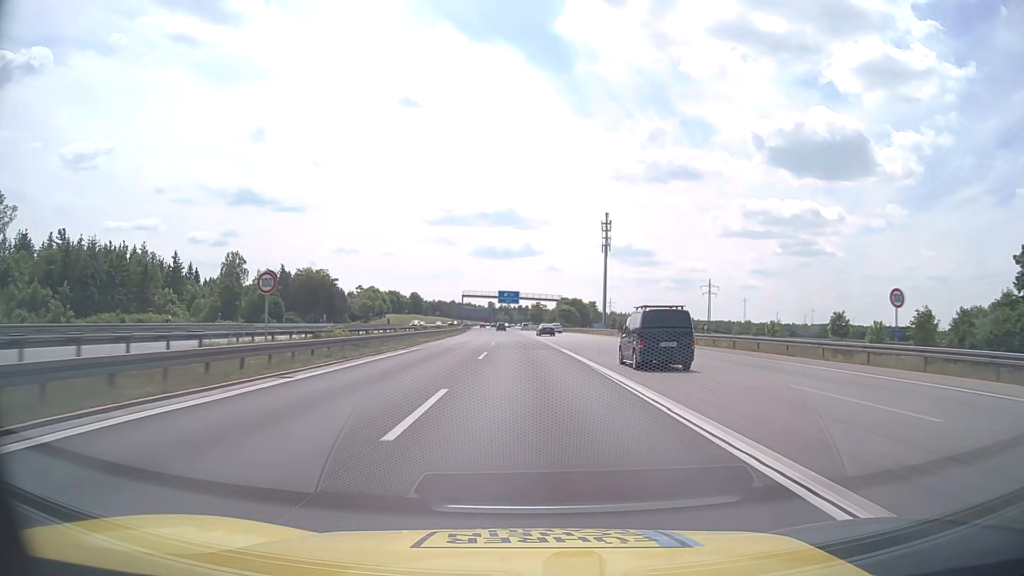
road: motorway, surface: asphalt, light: Day
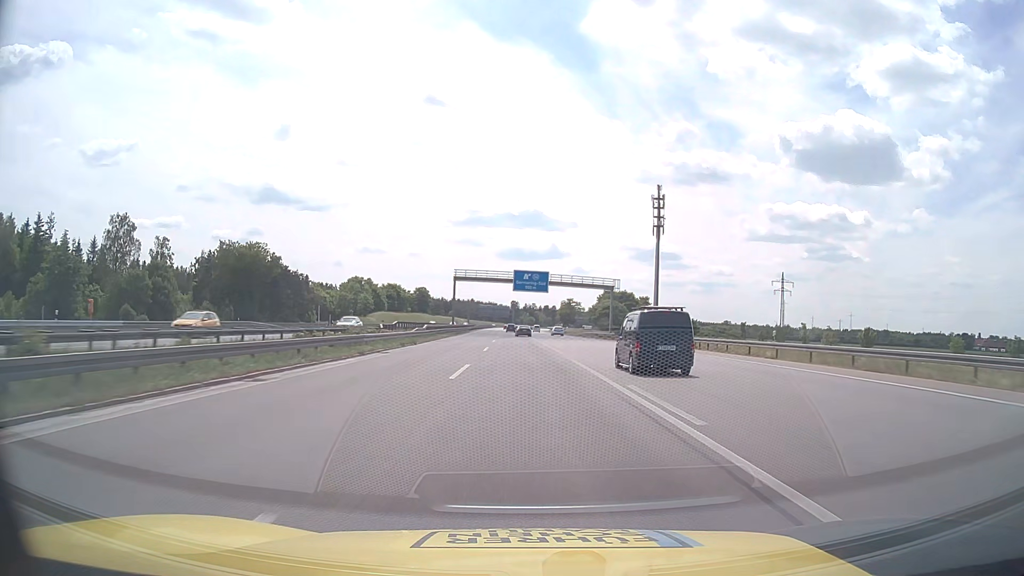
(-1.2, +63.4) m; -2°
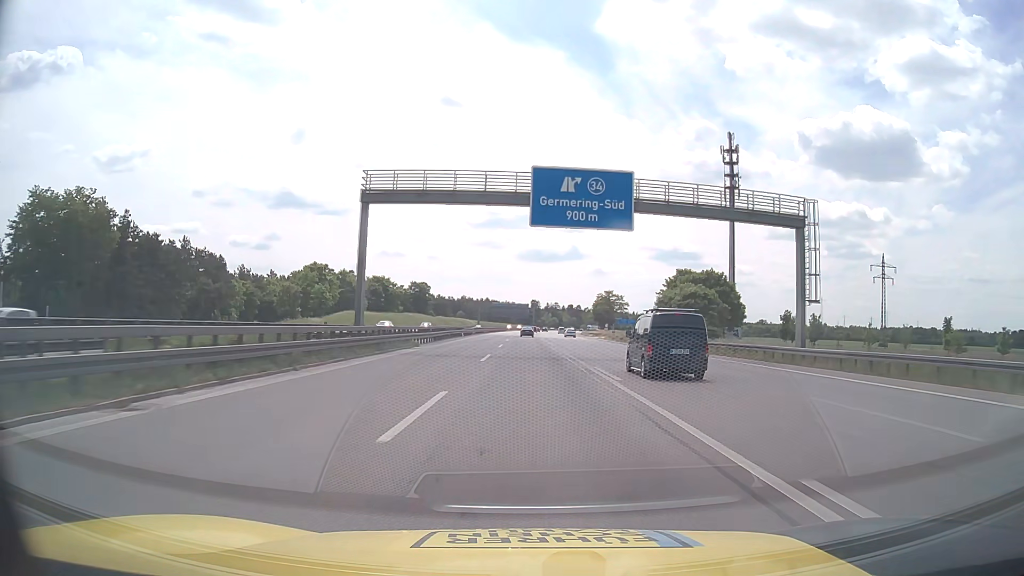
(-1.2, +63.4) m; -2°
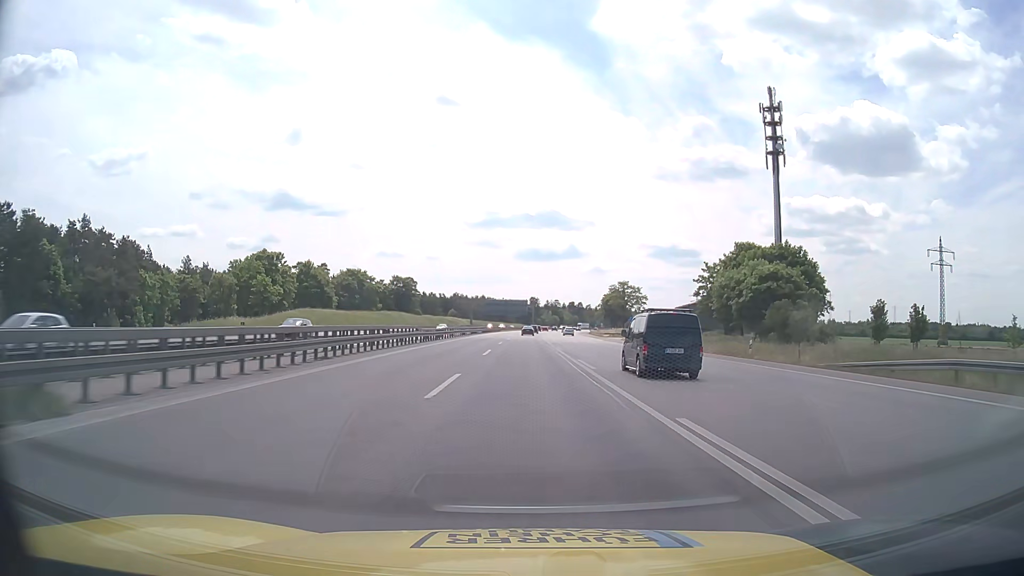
(0.0, +31.7) m; 0°
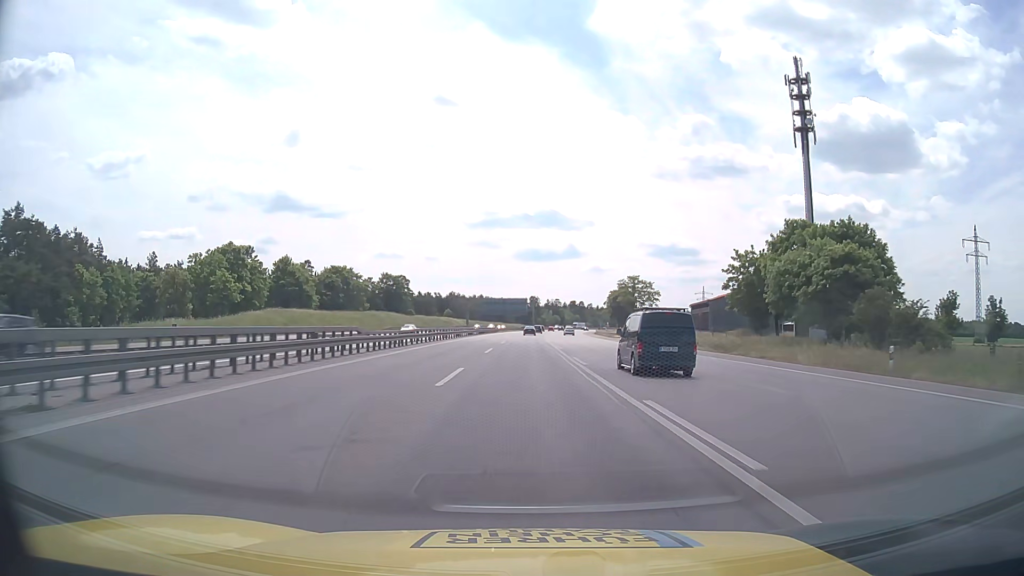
(0.0, +15.8) m; 0°
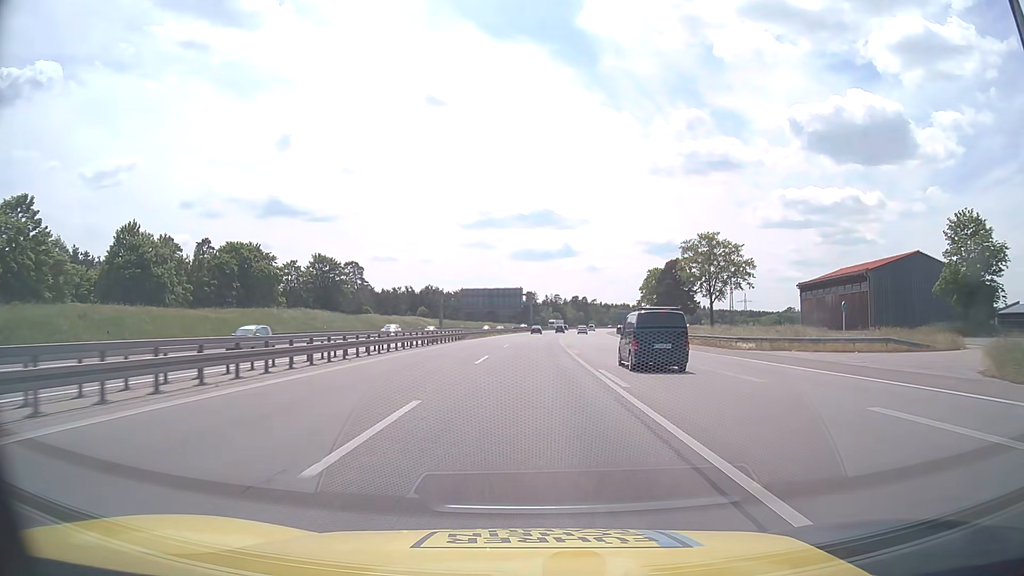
(+0.1, +63.4) m; 0°
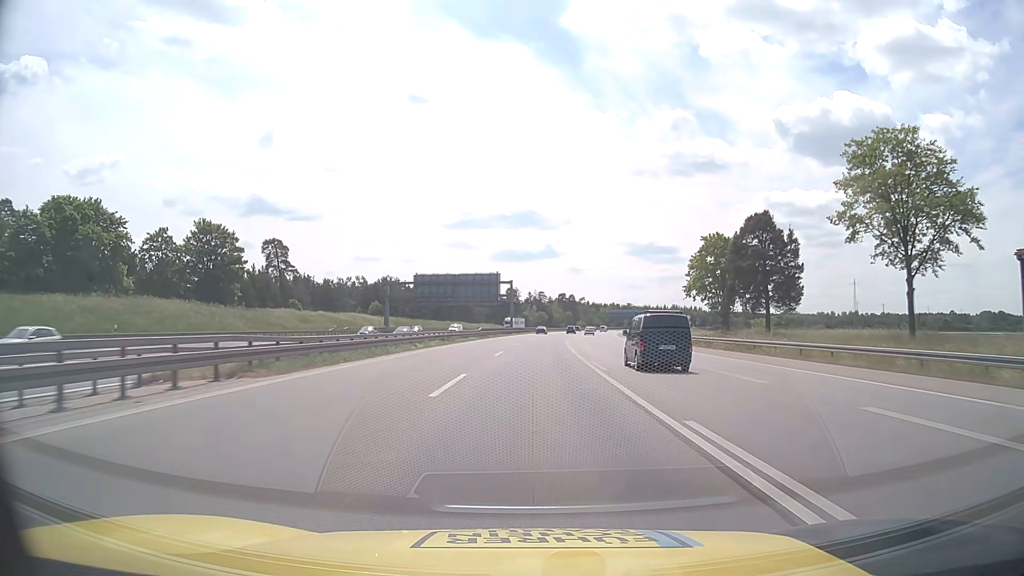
(+0.4, +47.5) m; +1°
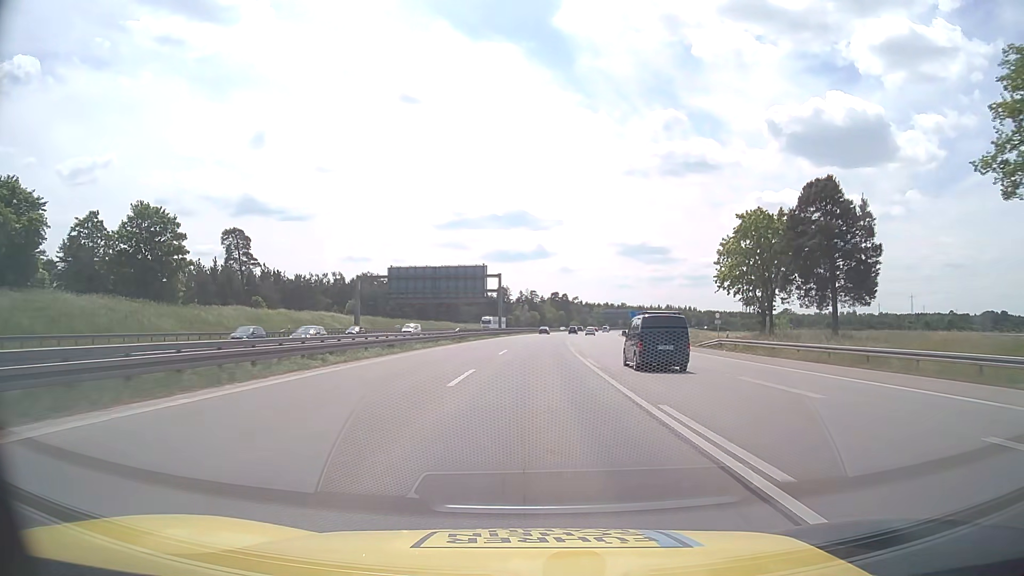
(+0.1, +15.8) m; +1°
(0, +10) (0, +20) (0, +30) (+1, +40) (+1, +50) (+2, +60) (+2, +70) (+3, +80) (+4, +90) (+5, +100) m
